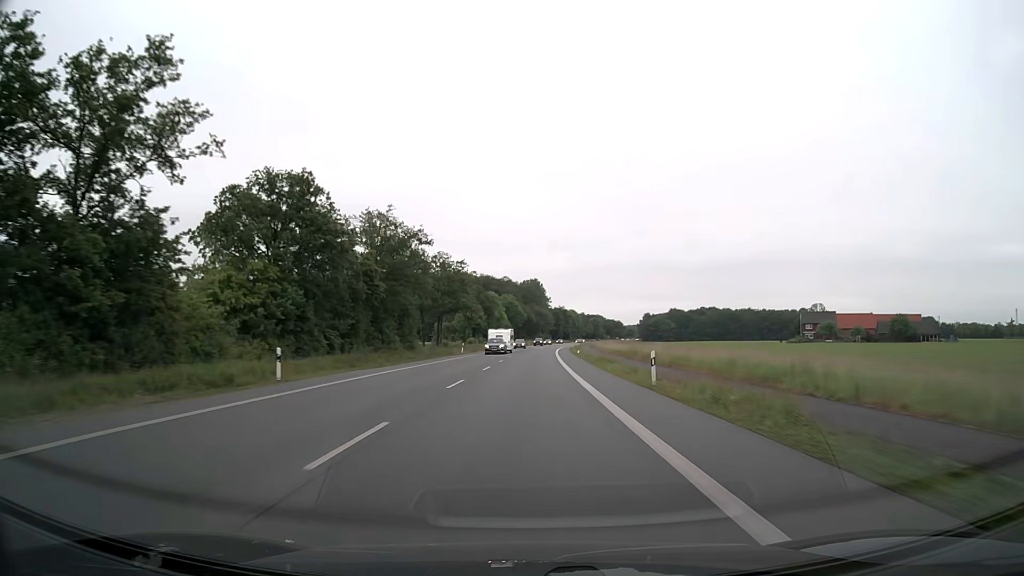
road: primary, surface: asphalt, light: Day
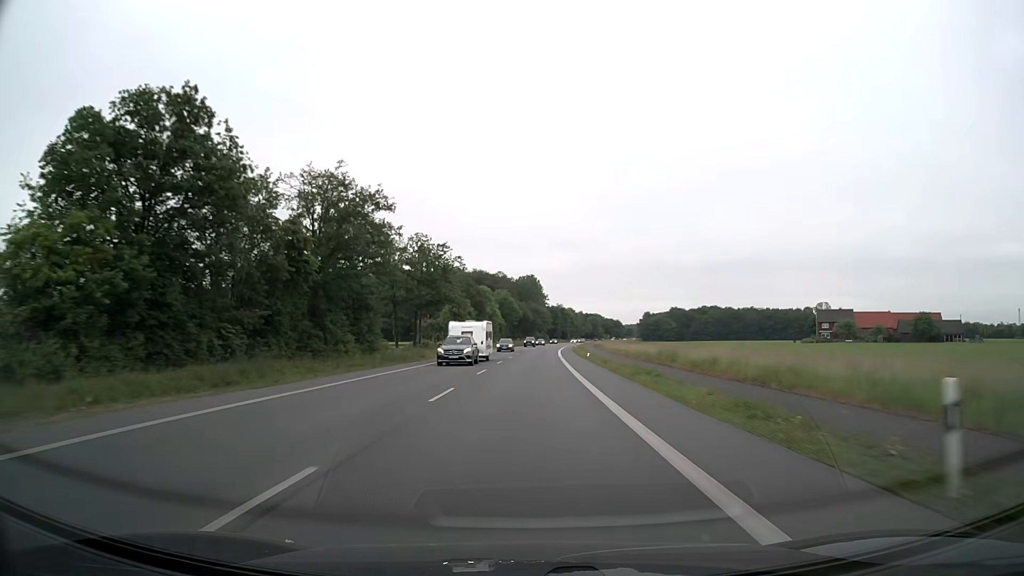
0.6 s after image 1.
(0.0, +15.8) m; 0°
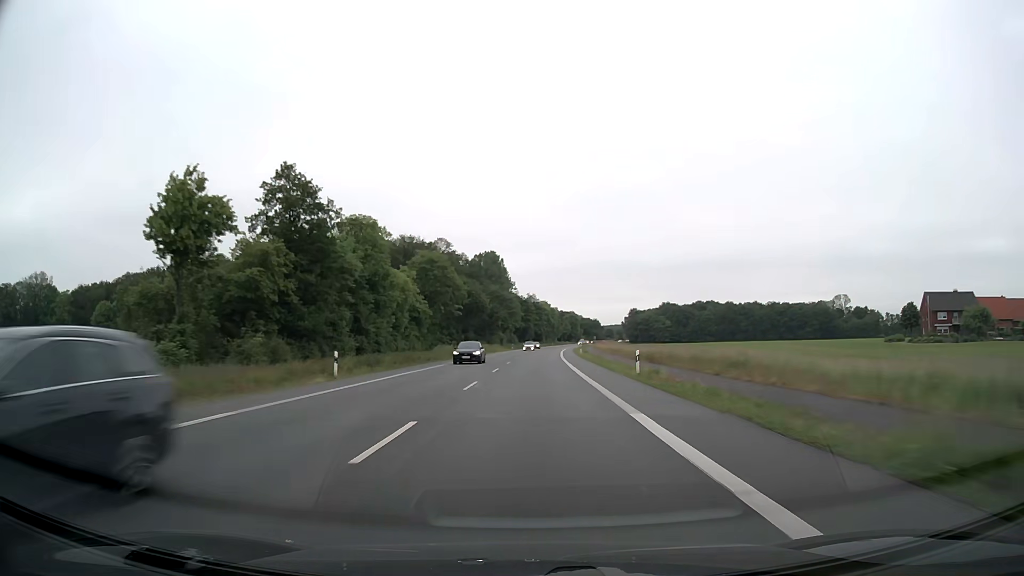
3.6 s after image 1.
(+1.7, +78.9) m; +3°
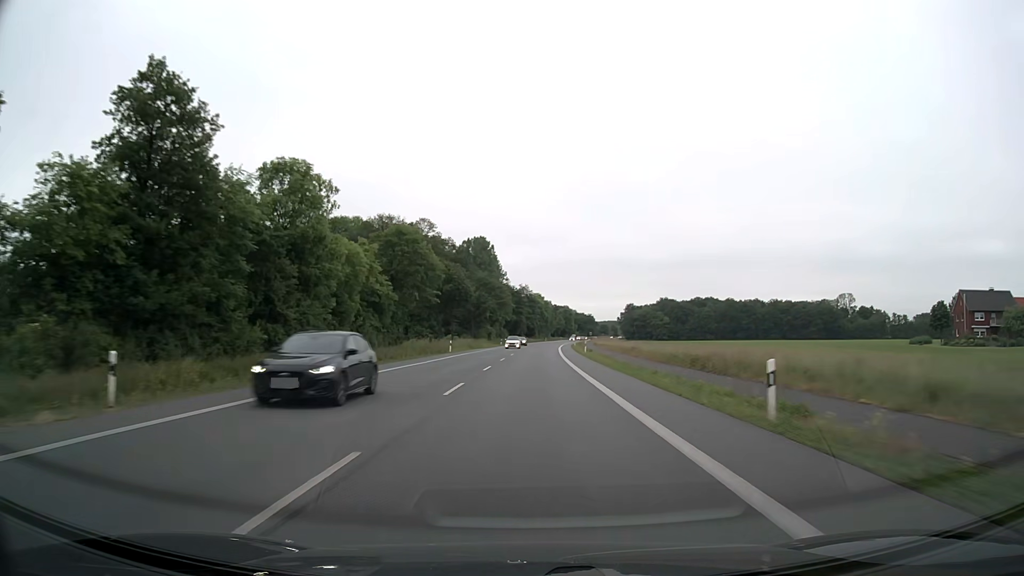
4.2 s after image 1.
(0.0, +15.8) m; 0°
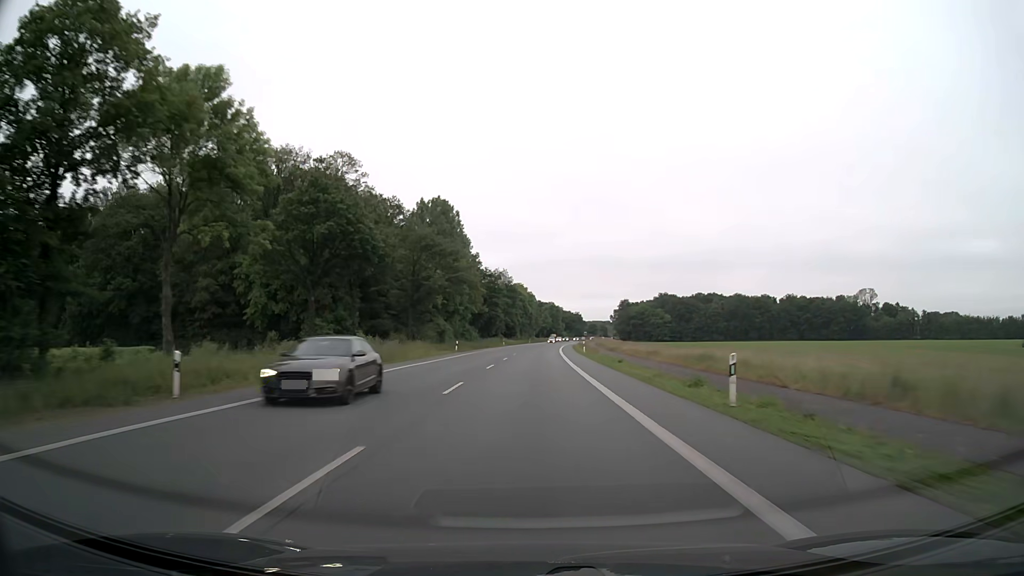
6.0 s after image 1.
(+0.5, +47.4) m; +1°
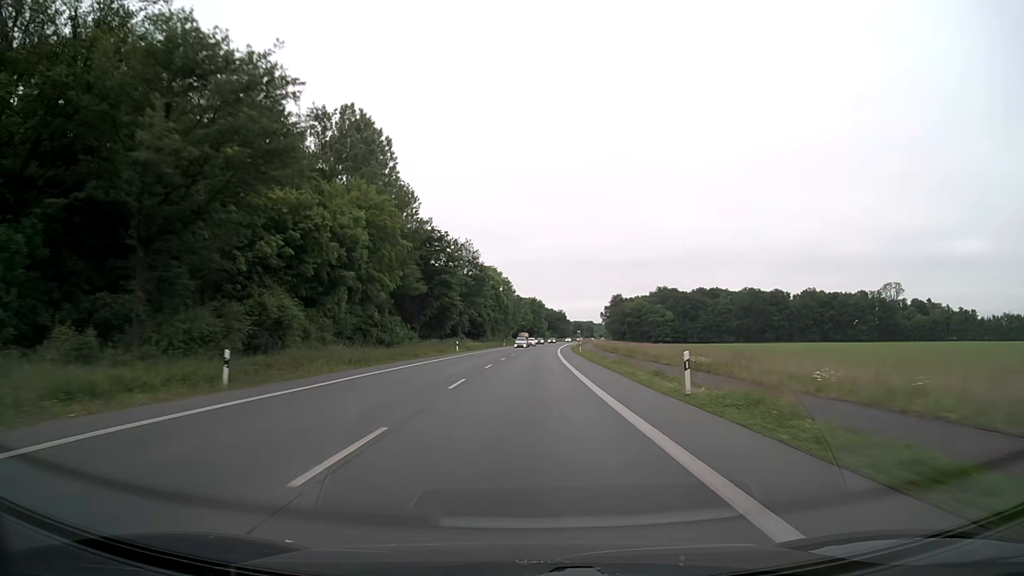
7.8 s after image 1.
(+0.9, +47.3) m; +2°
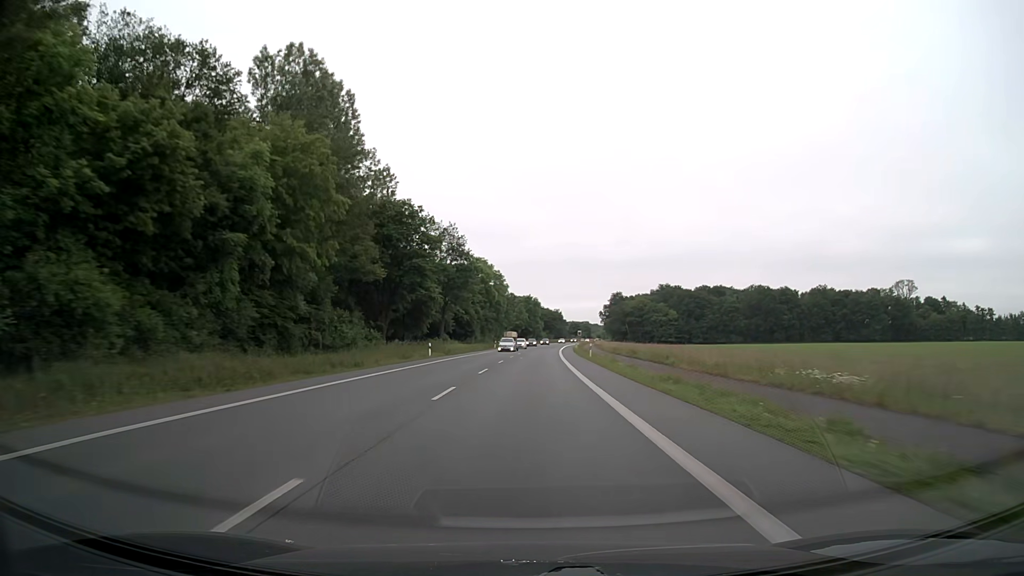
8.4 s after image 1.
(+0.1, +15.8) m; 0°
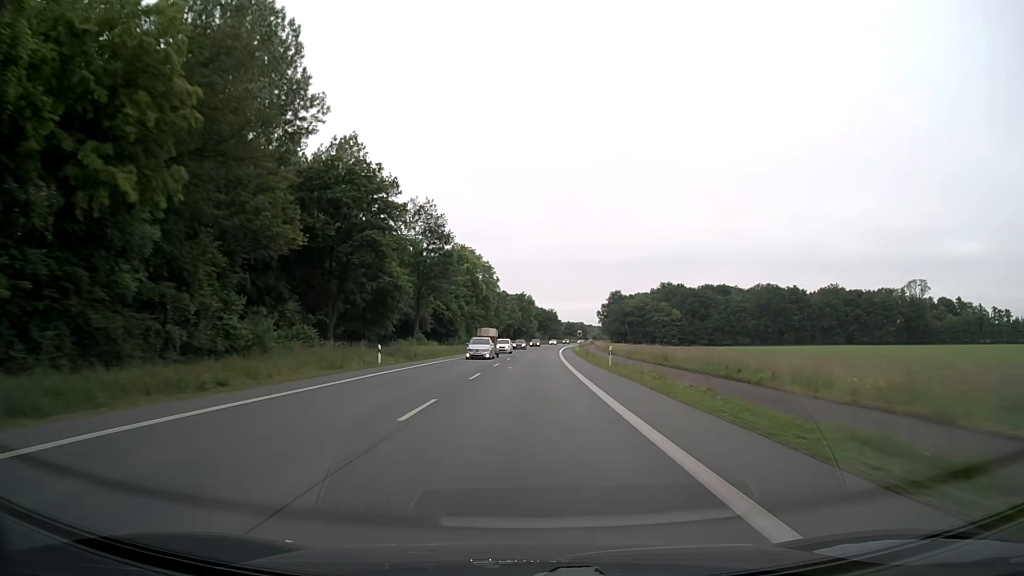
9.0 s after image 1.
(+0.1, +15.8) m; +1°
